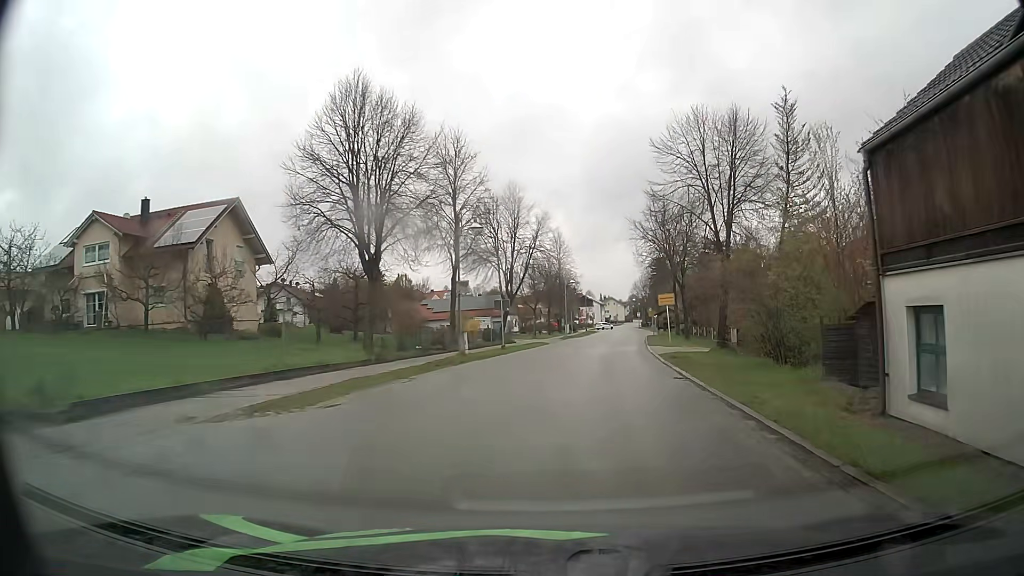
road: secondary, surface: asphalt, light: Day
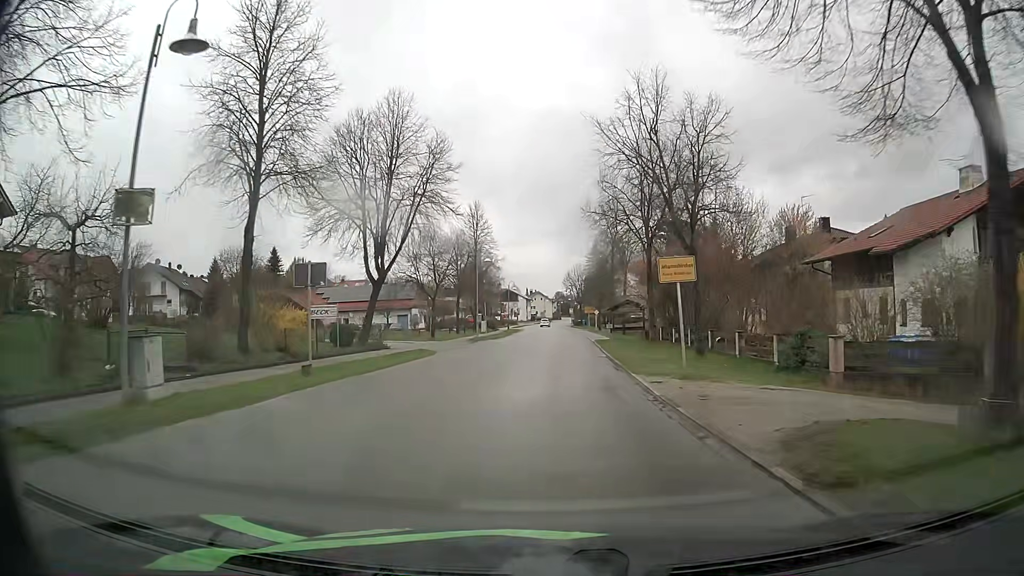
(+1.3, +21.2) m; +6°
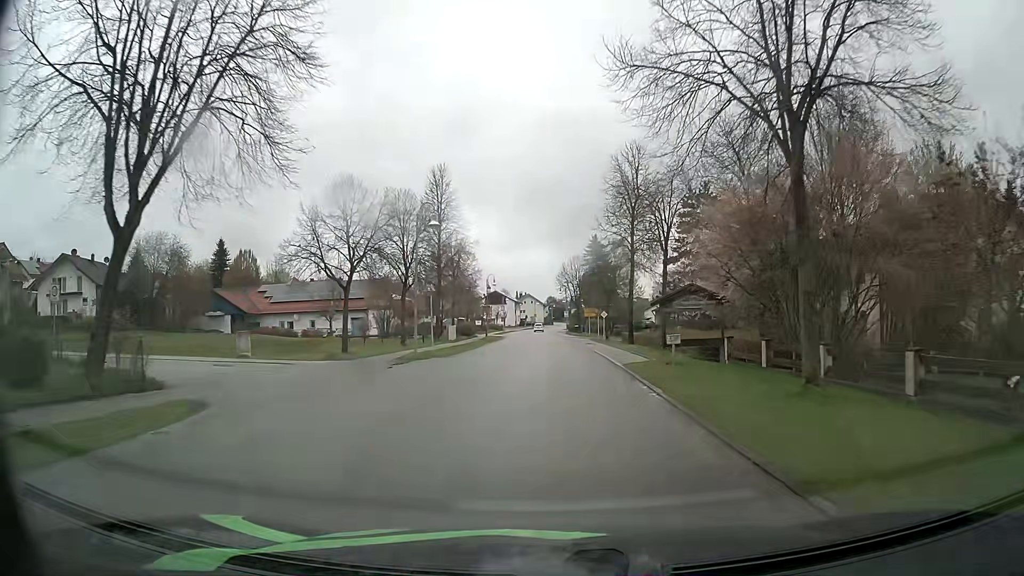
(+0.2, +21.1) m; +1°
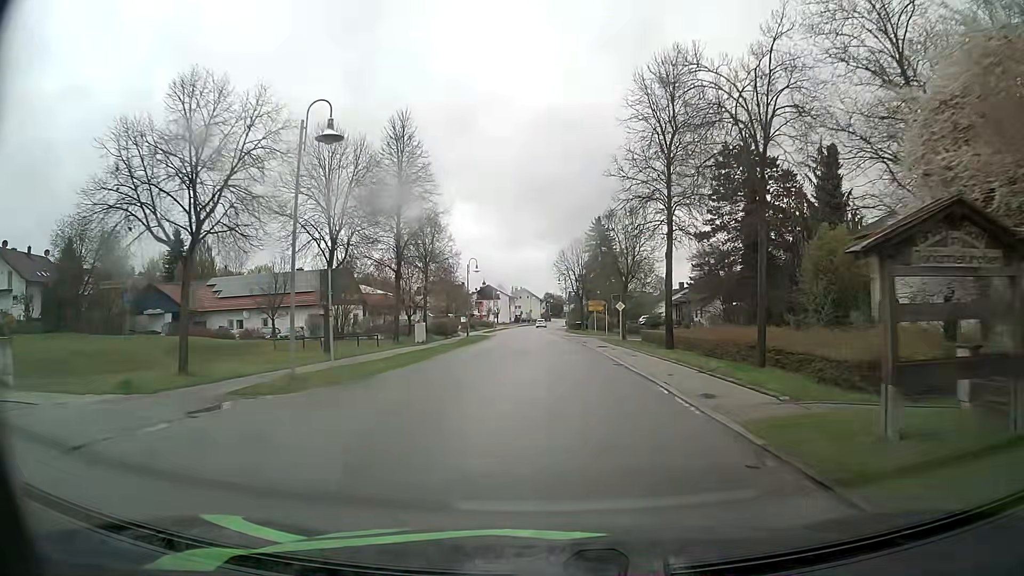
(0.0, +14.8) m; 0°
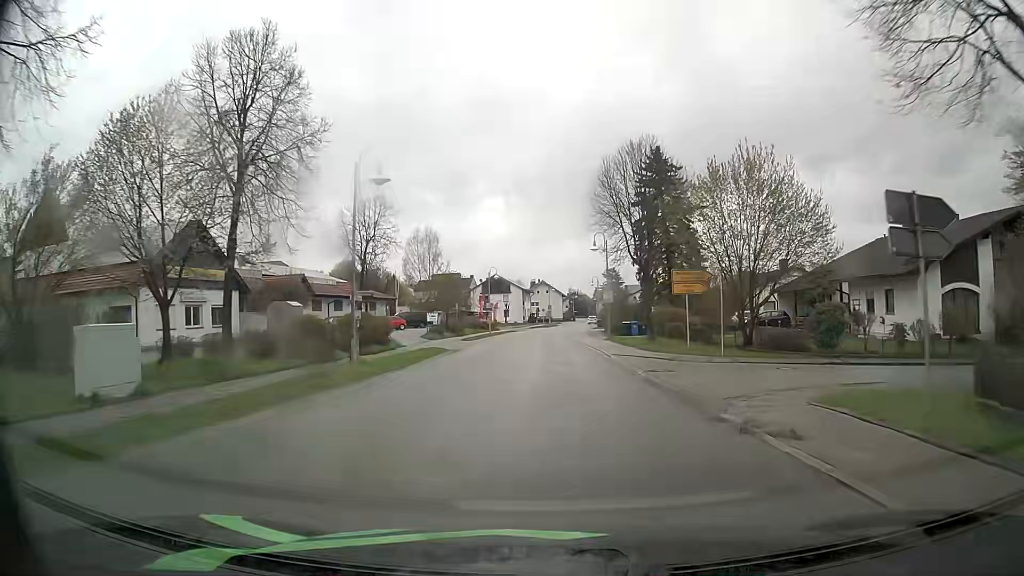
(+0.1, +38.1) m; -2°
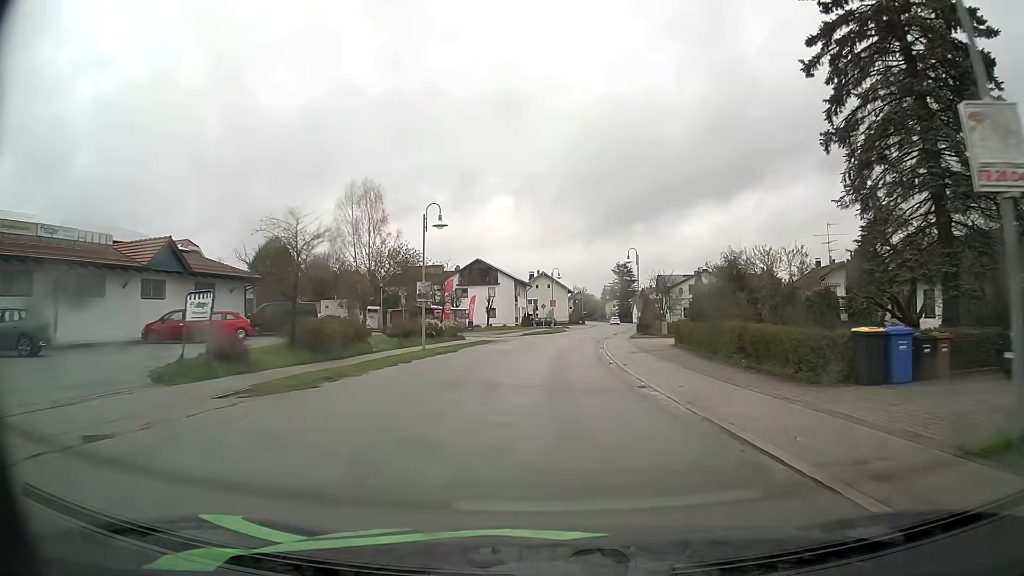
(-0.3, +39.1) m; 0°
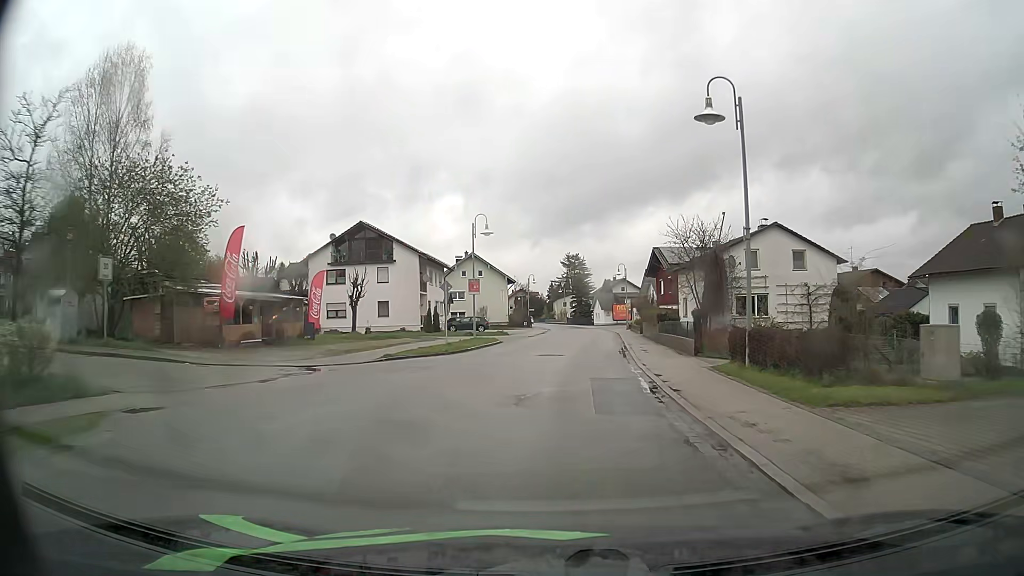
(+1.4, +39.4) m; +5°
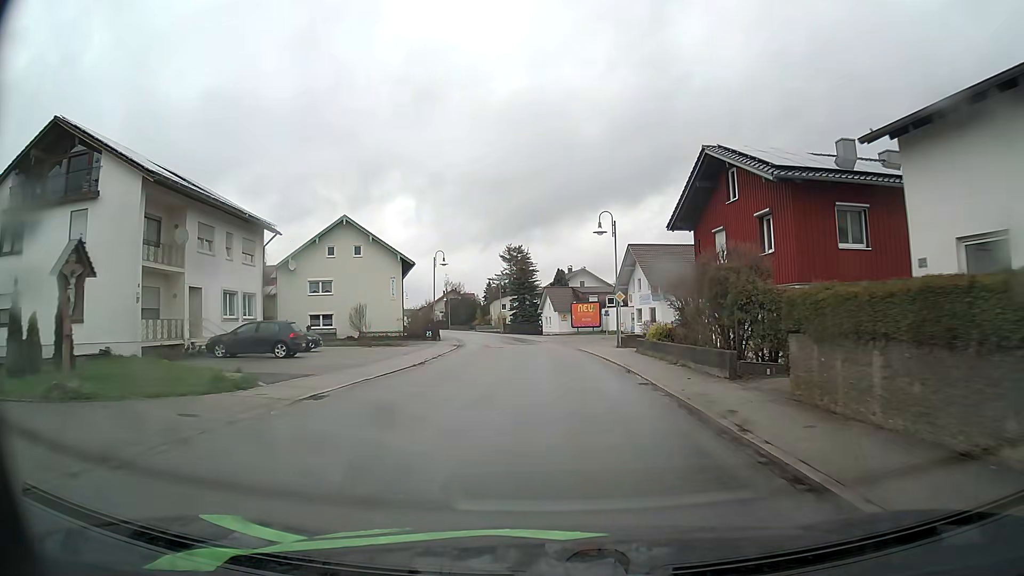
(+1.9, +37.6) m; +5°
(0, +10) (0, +20) (0, +30) (-1, +40) (-1, +50) (-3, +60) (-5, +70) (-8, +79) (-10, +89) (-13, +98) m
